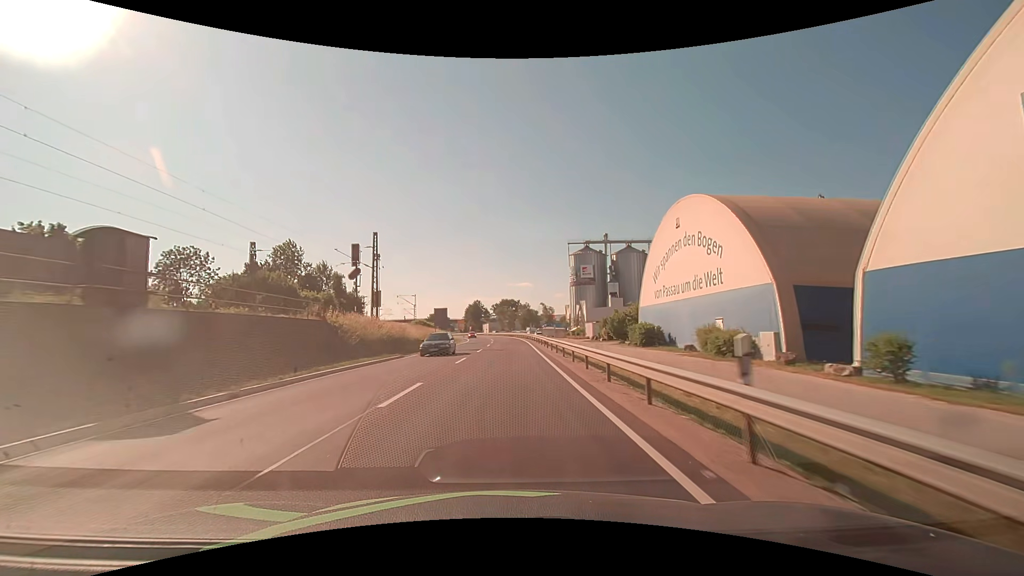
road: primary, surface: asphalt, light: Day
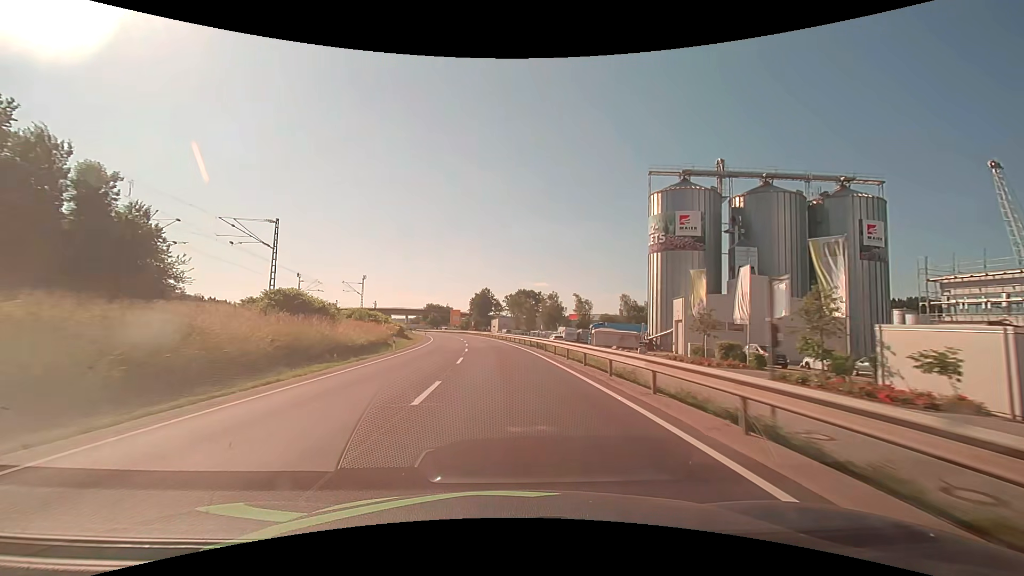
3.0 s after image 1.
(-0.4, +70.9) m; -2°
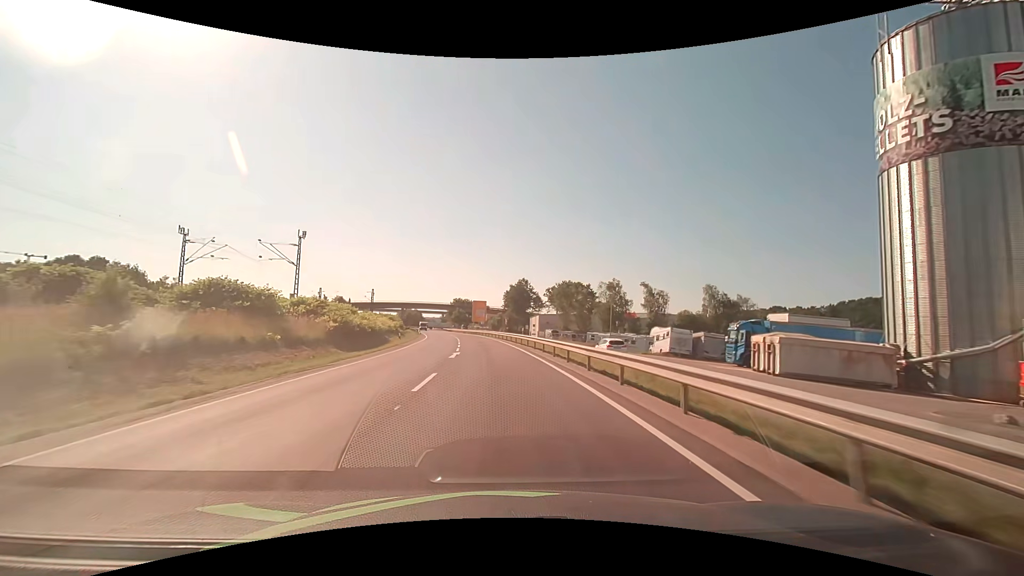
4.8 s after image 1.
(-1.4, +42.5) m; -4°
(0, +10) (-1, +20) (-1, +30) (-2, +40) (-3, +50) (-4, +60) (-6, +70) (-7, +80) (-9, +89) (-11, +99) m
